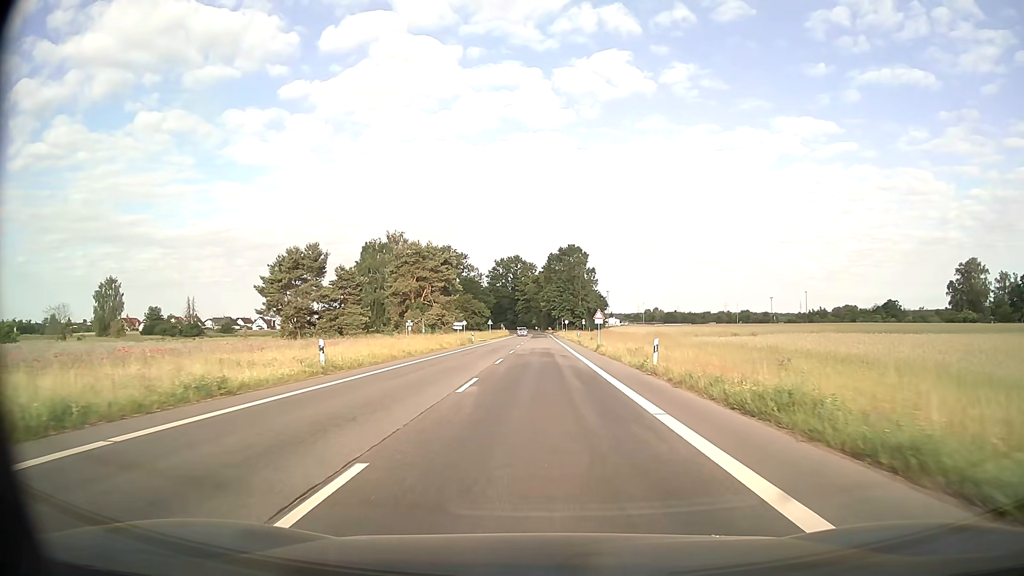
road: secondary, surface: asphalt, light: Day
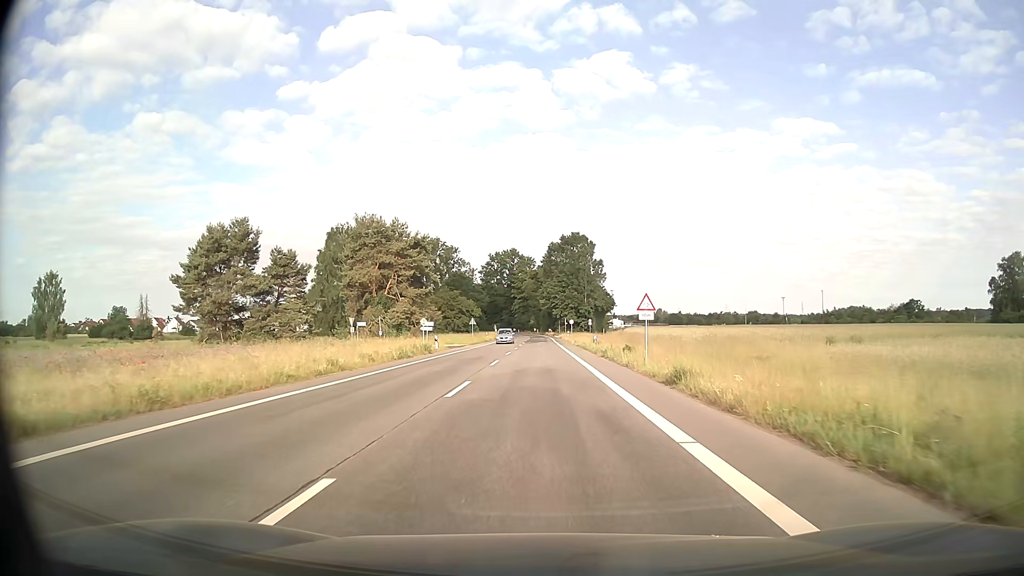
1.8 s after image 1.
(0.0, +24.2) m; 0°
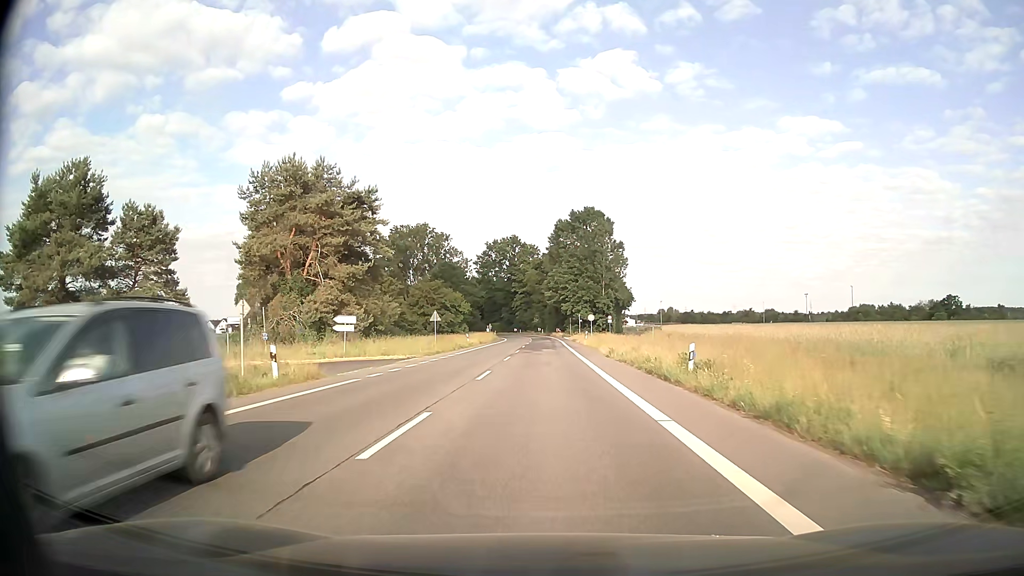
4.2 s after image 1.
(-0.1, +30.5) m; 0°
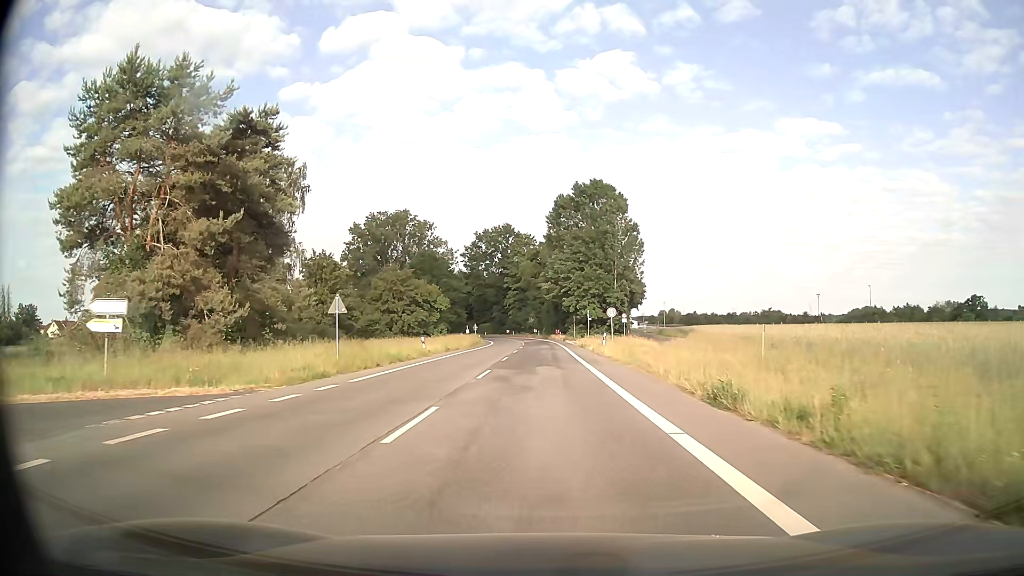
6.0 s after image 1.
(0.0, +22.9) m; 0°
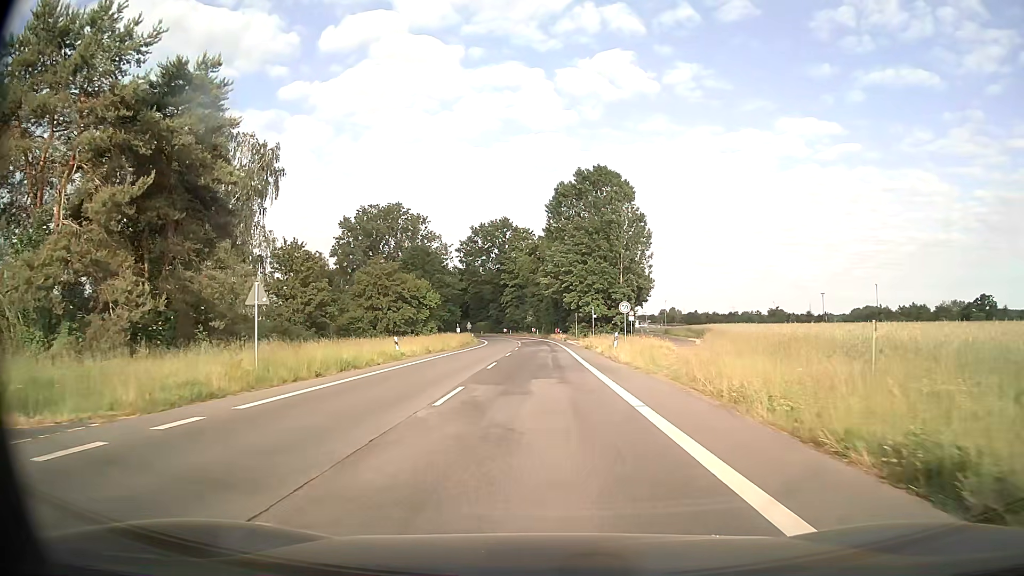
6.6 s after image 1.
(0.0, +7.7) m; 0°
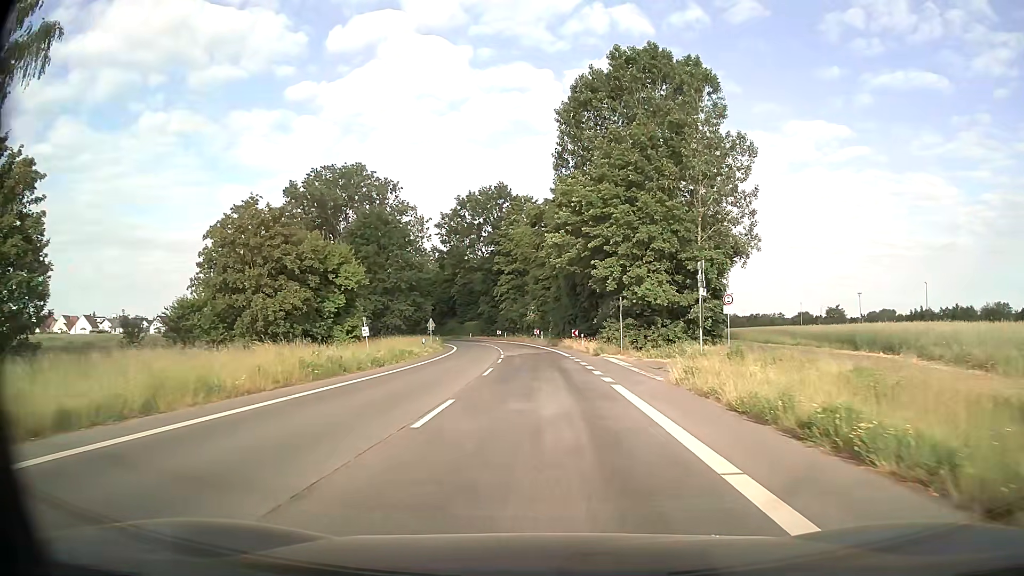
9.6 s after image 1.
(-0.1, +38.5) m; -1°
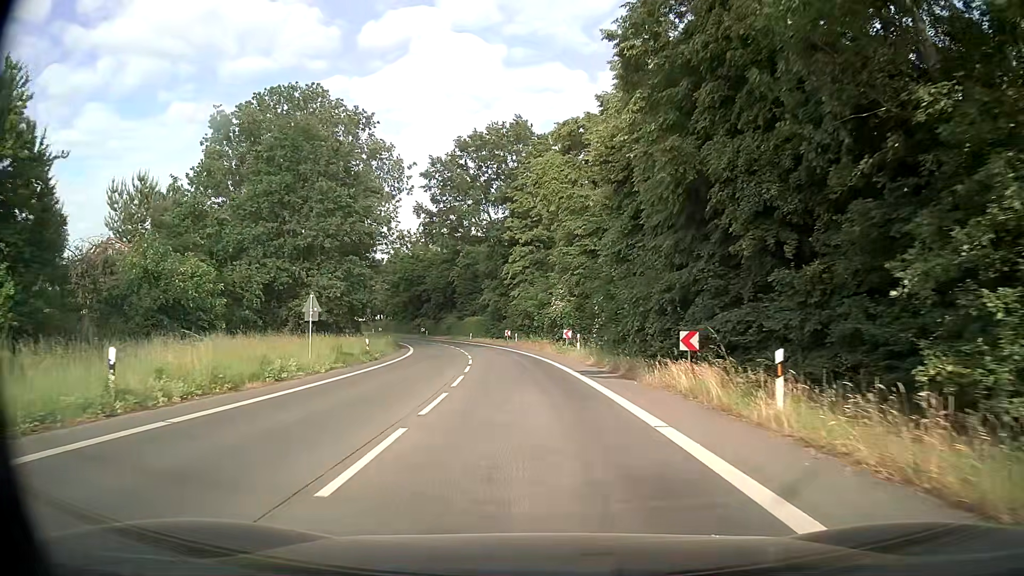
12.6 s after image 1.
(-0.5, +37.6) m; -2°
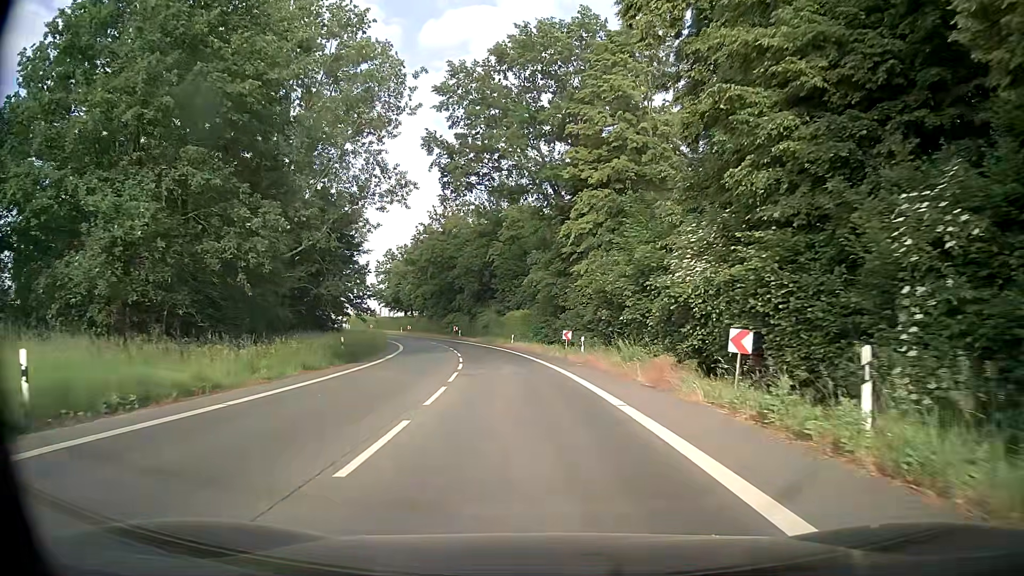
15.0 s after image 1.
(-1.2, +29.2) m; -5°
(0, +10) (-1, +20) (-2, +30) (-3, +40) (-5, +50) (-8, +59) (-10, +69) (-13, +79) (-16, +88) (-20, +97) m
